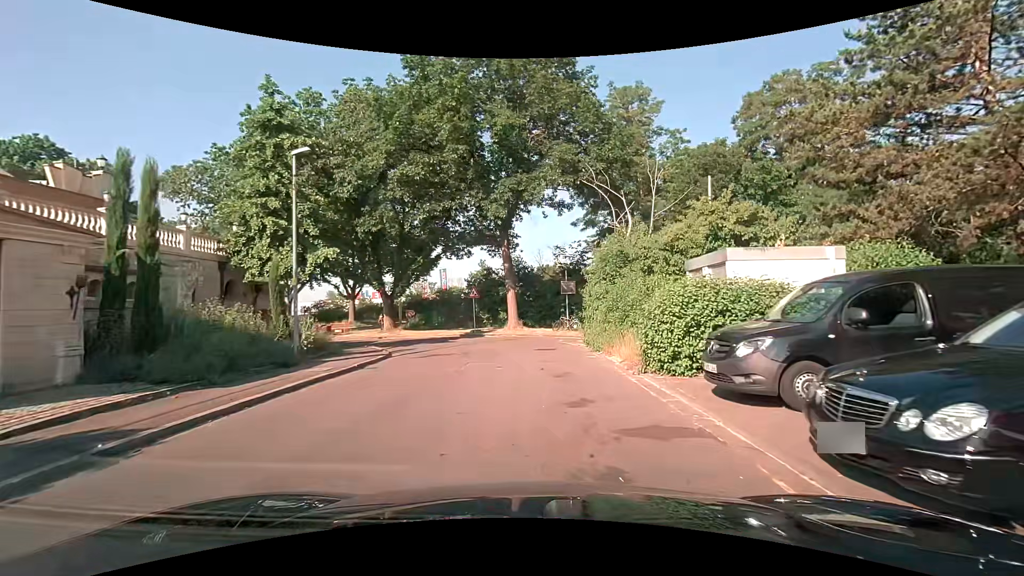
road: unclassified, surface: asphalt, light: Day
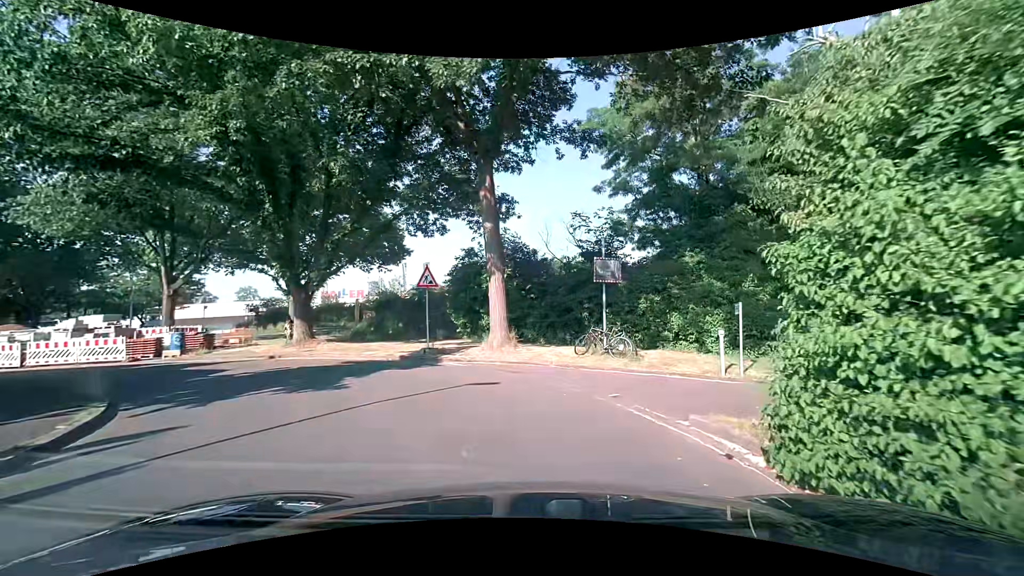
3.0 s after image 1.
(-0.1, +14.1) m; 0°
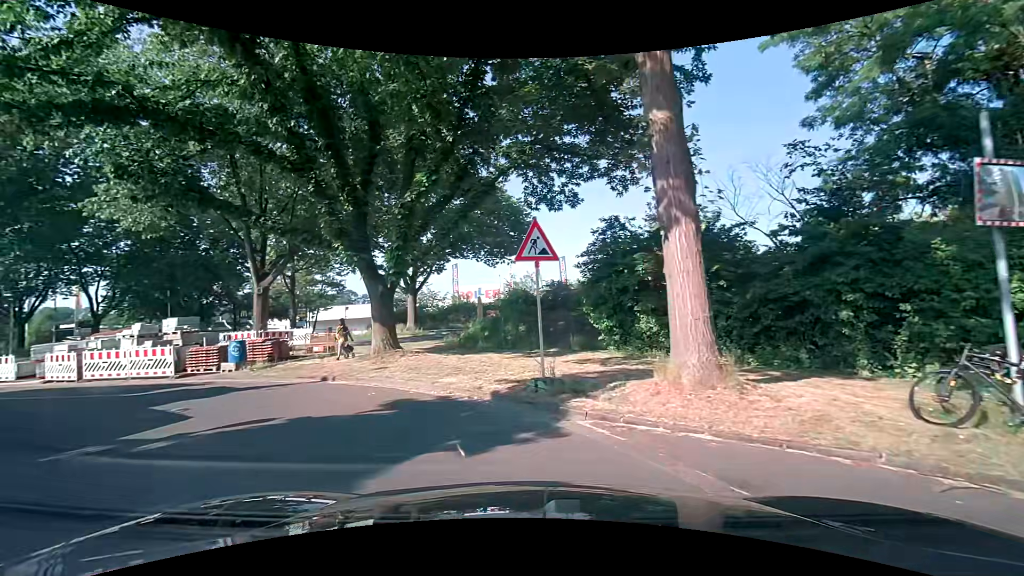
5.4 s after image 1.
(-0.7, +8.2) m; -18°
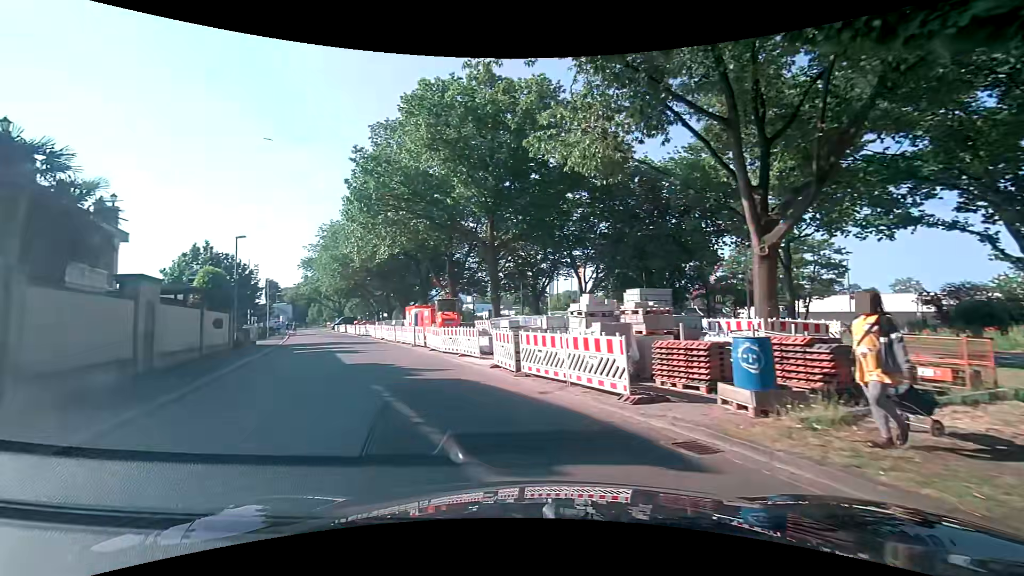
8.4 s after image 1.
(-4.9, +10.7) m; -50°
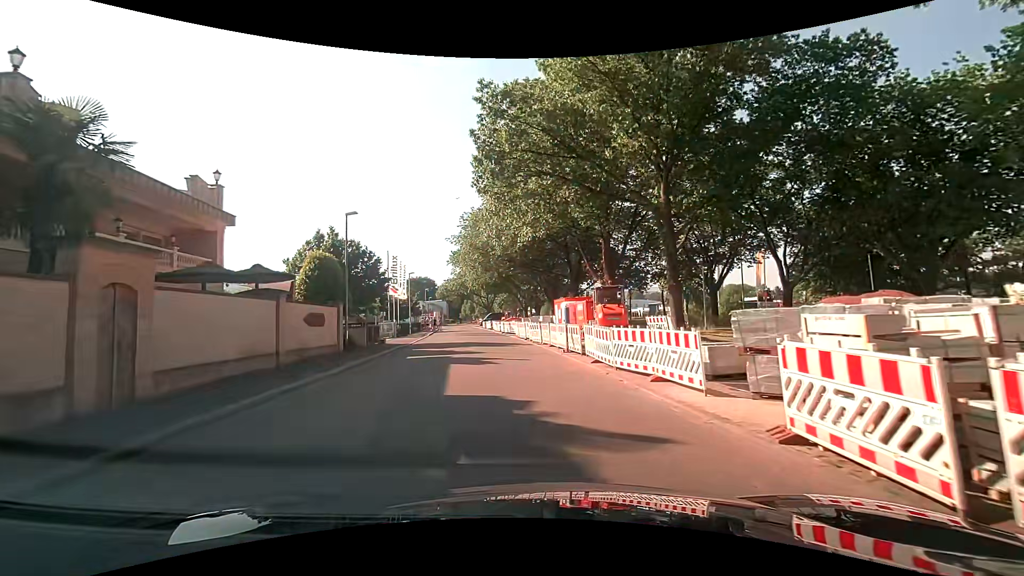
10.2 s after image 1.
(-1.3, +8.6) m; -15°
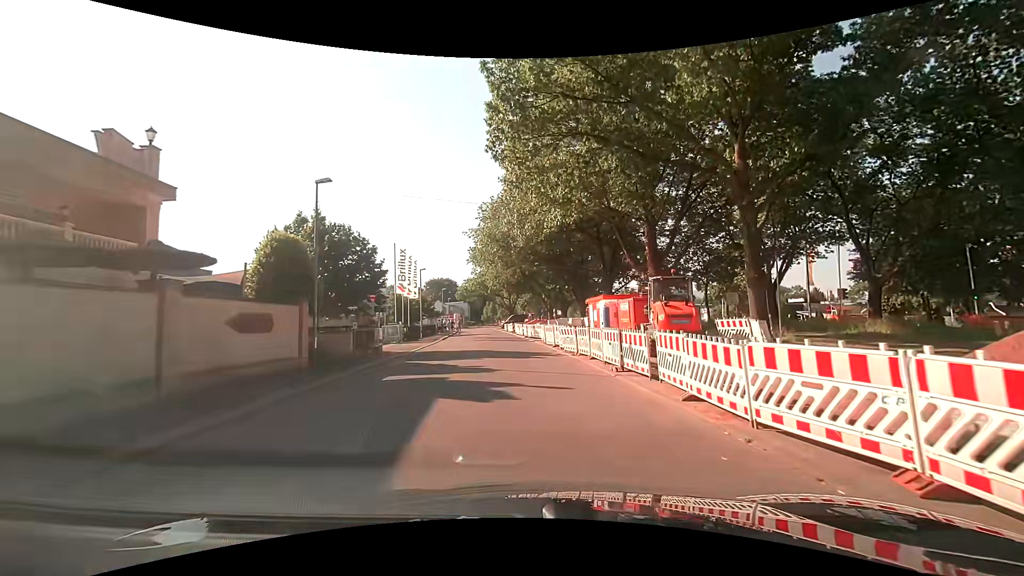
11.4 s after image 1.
(-0.2, +6.3) m; -3°
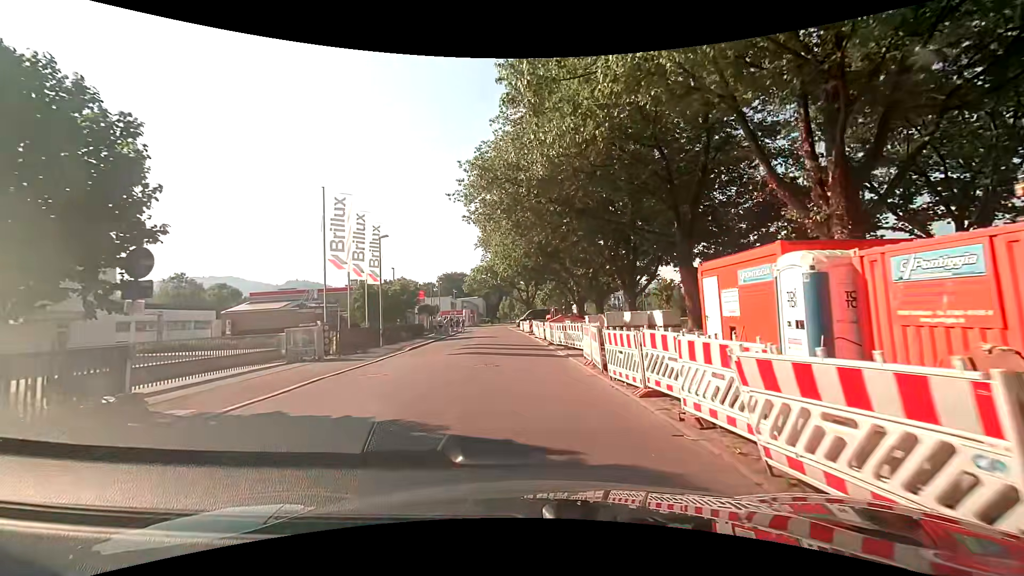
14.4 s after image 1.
(+0.2, +17.4) m; -1°
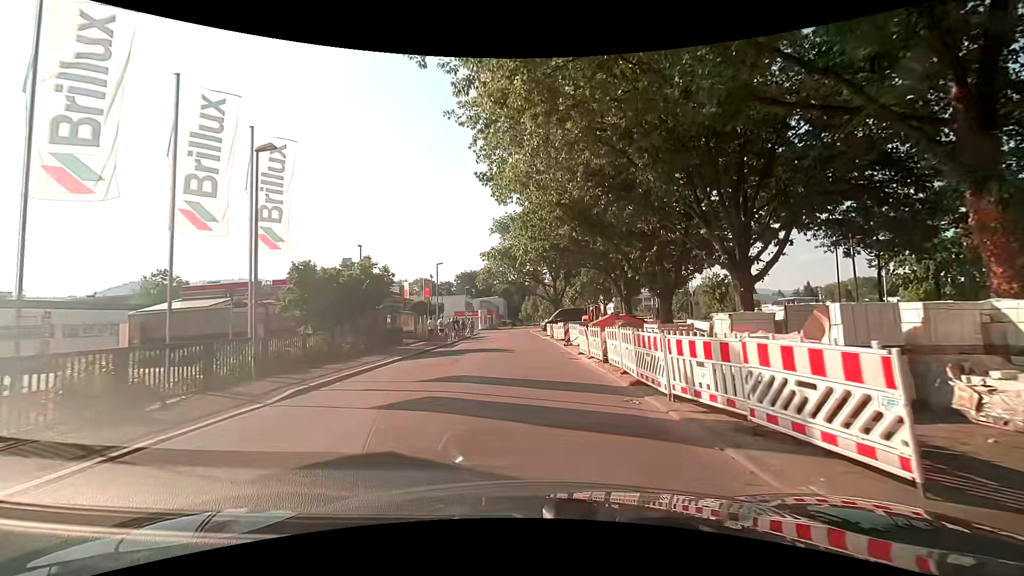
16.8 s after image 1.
(-0.5, +15.6) m; -4°
